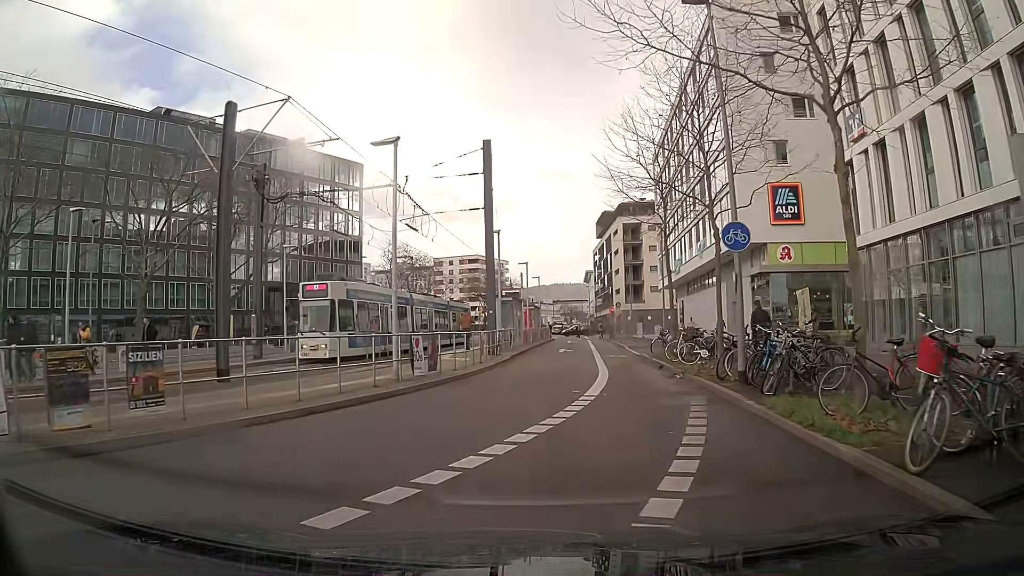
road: secondary_link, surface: asphalt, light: Day
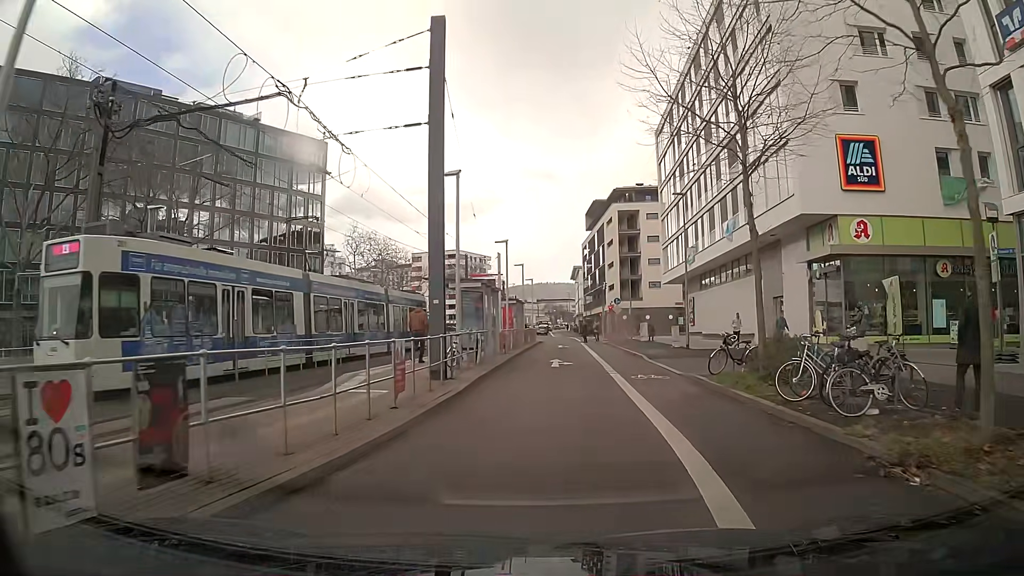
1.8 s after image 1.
(-0.1, +11.5) m; +2°
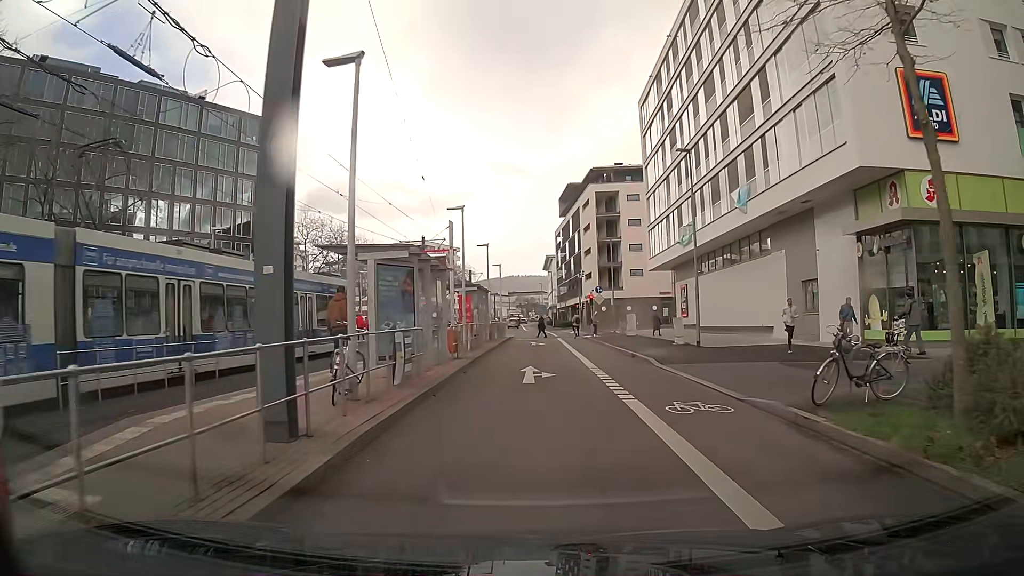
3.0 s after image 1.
(+0.1, +8.0) m; +1°
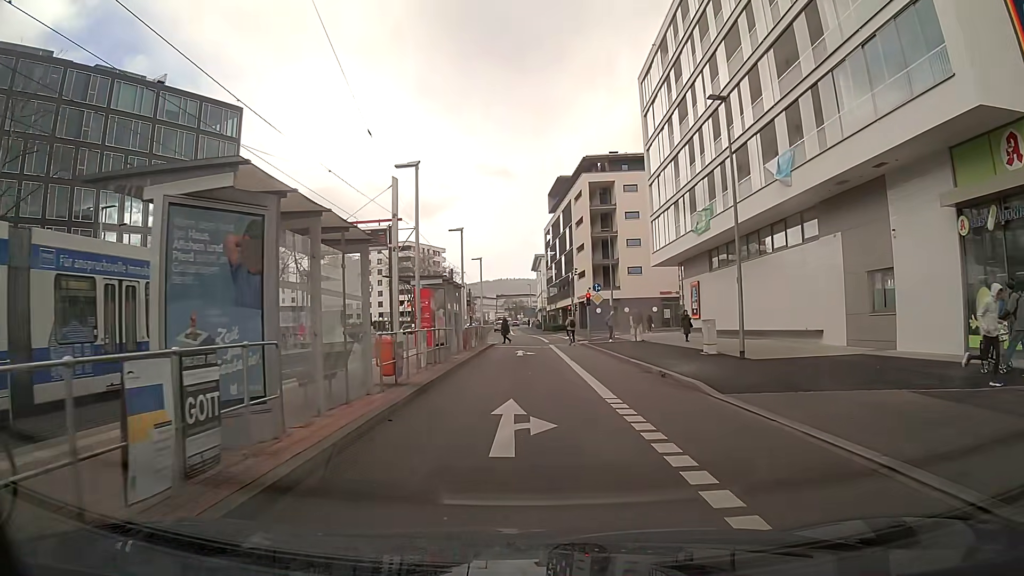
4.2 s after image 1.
(+0.2, +7.3) m; +2°
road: secondary
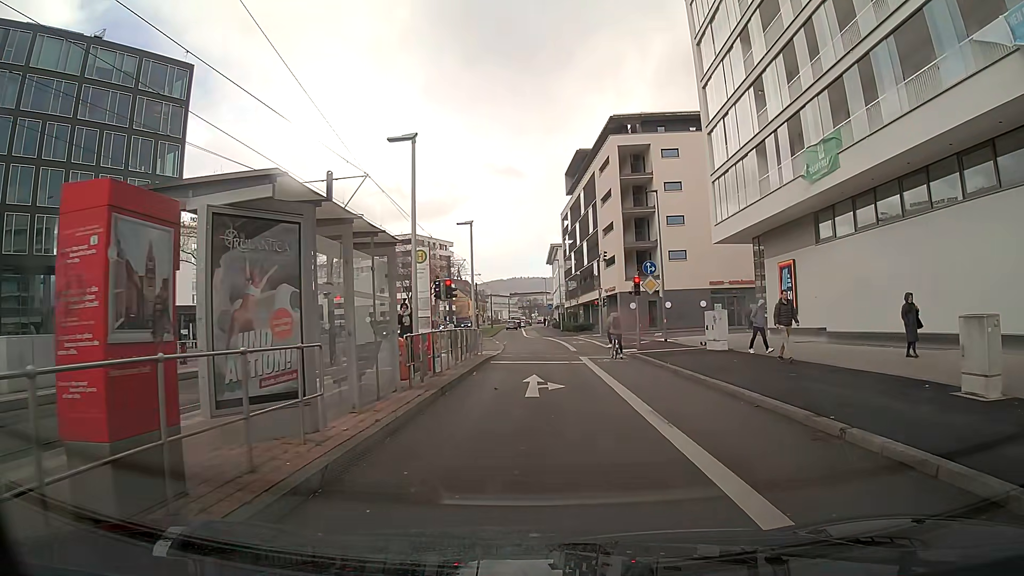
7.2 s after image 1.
(-0.3, +14.7) m; -1°
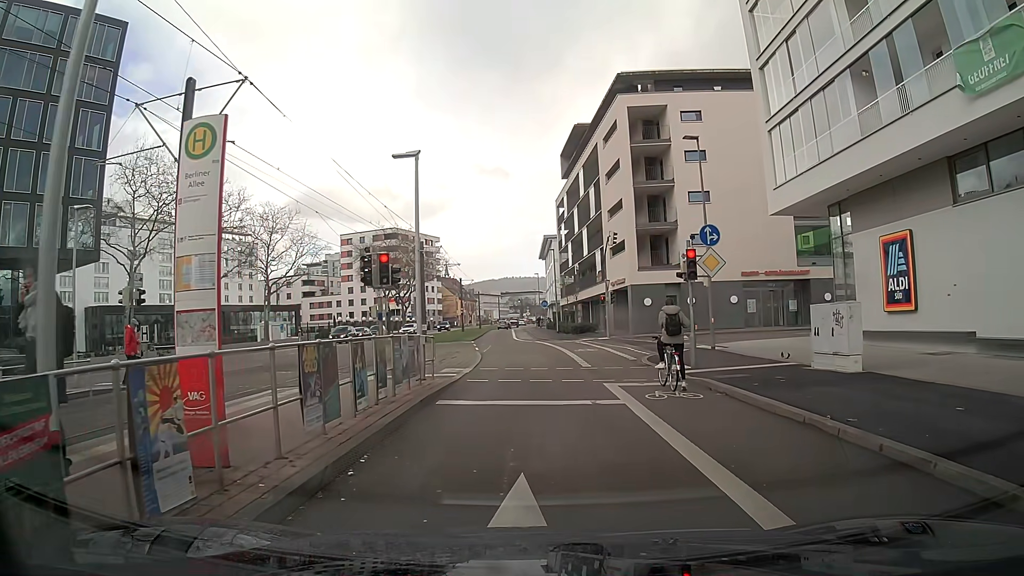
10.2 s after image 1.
(0.0, +10.9) m; +1°
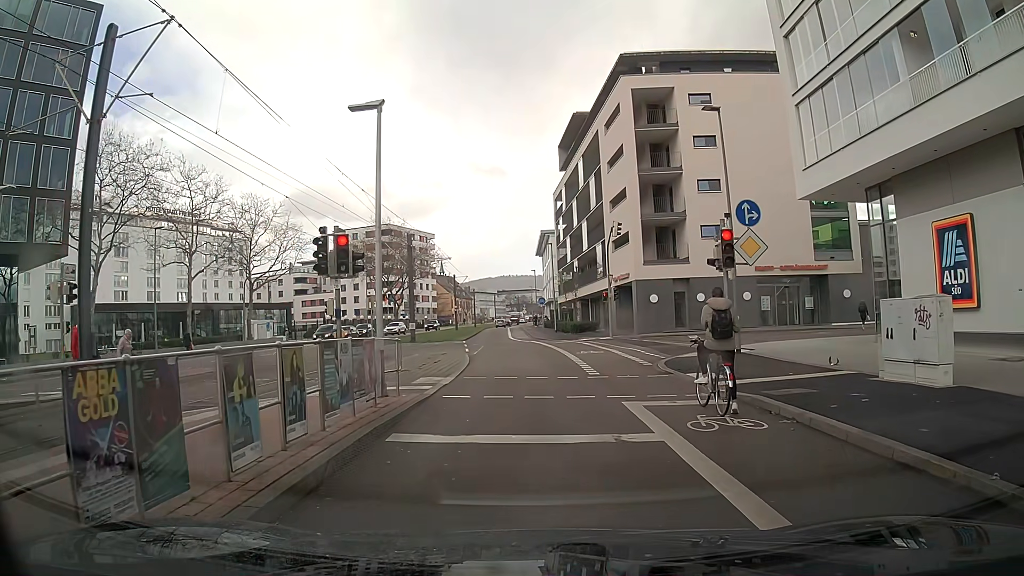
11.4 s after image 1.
(0.0, +3.5) m; -1°
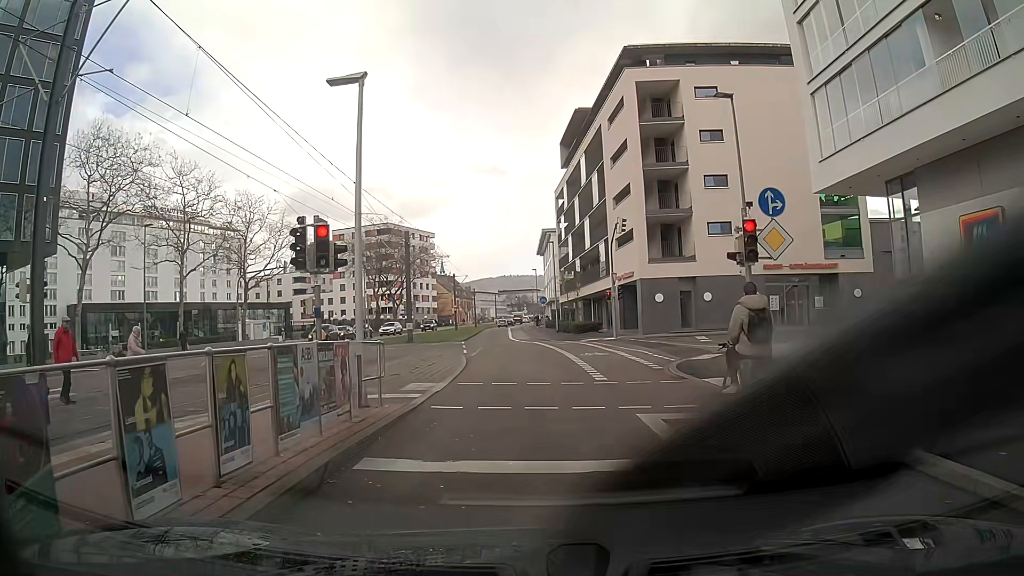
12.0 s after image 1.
(0.0, +1.4) m; 0°
(0, +10) (0, +20) (-1, +30) (-1, +40) (-2, +50) (-2, +60) (-2, +70) (-3, +80) (-3, +90) (-3, +100) m
